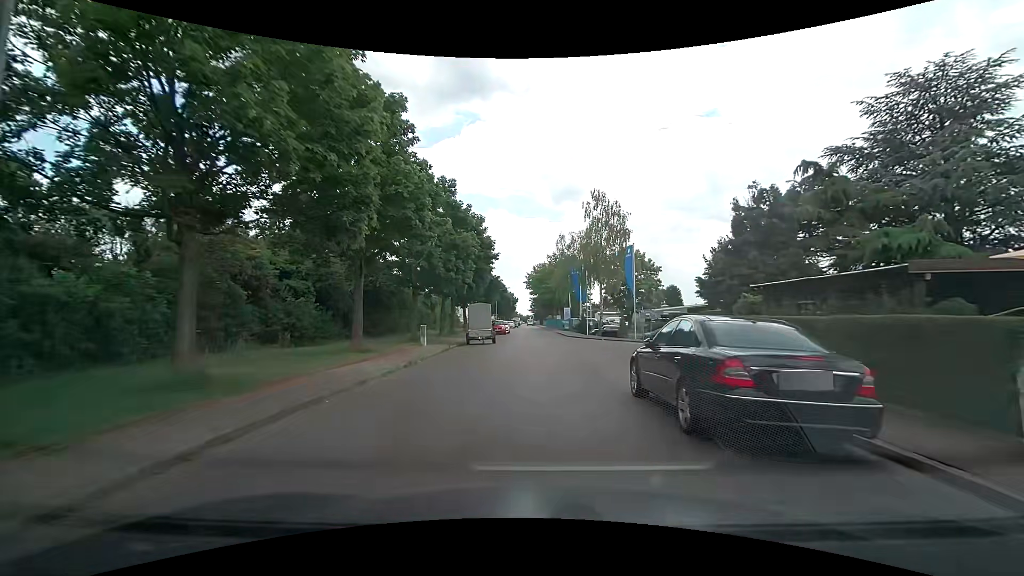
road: residential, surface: asphalt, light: Day
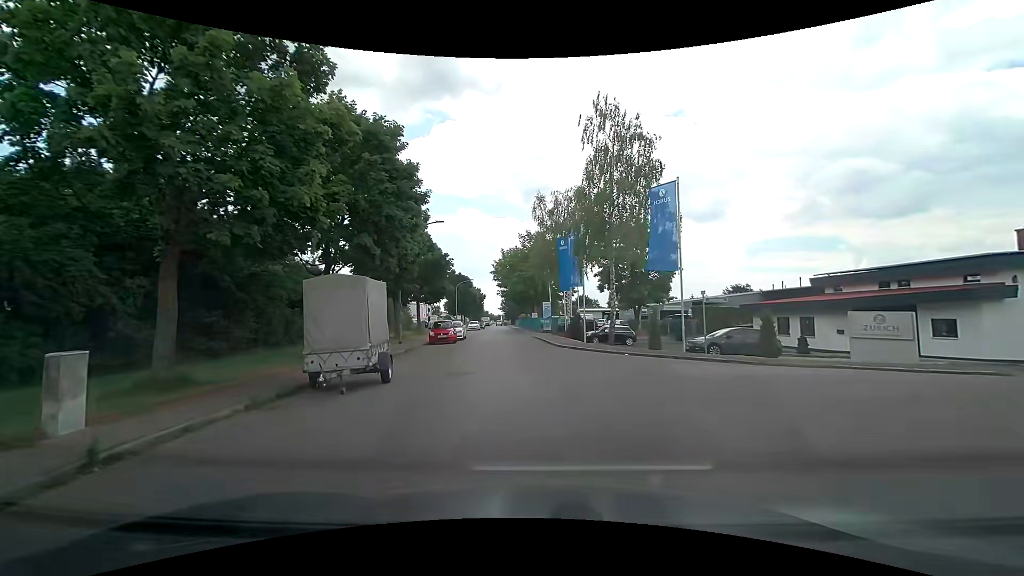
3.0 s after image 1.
(+0.2, +18.4) m; +4°
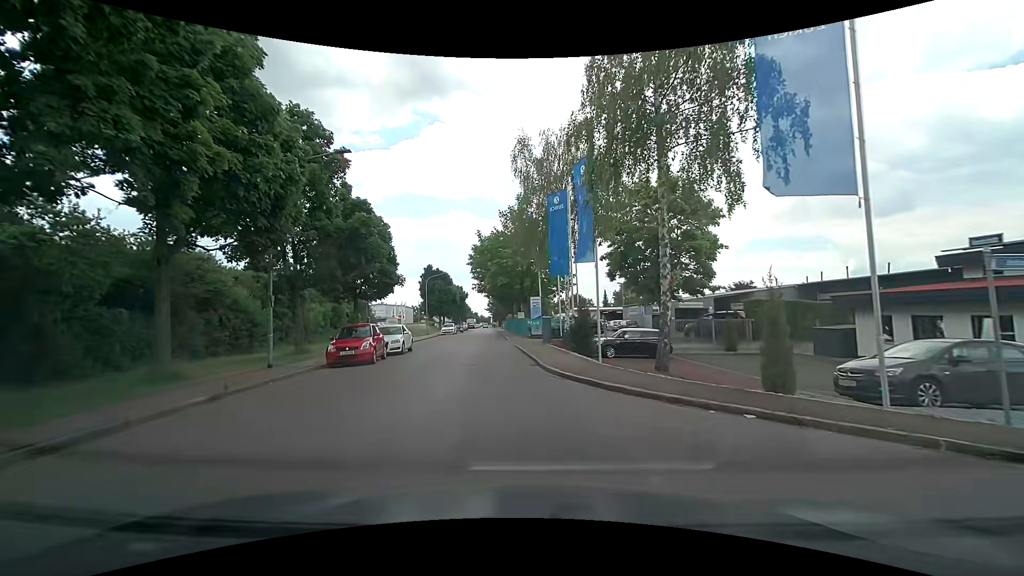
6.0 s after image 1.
(+0.3, +13.6) m; +1°
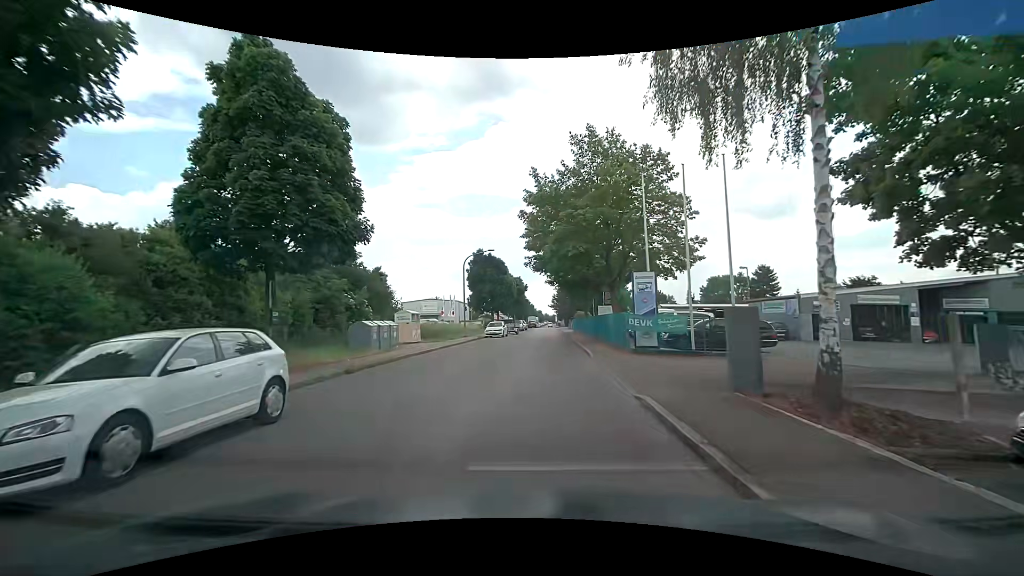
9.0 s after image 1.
(-1.6, +19.3) m; -6°
(0, +10) (0, +20) (0, +30) (0, +40) (0, +50) (0, +60) (0, +70) (0, +80) (0, +90) (0, +100) m
